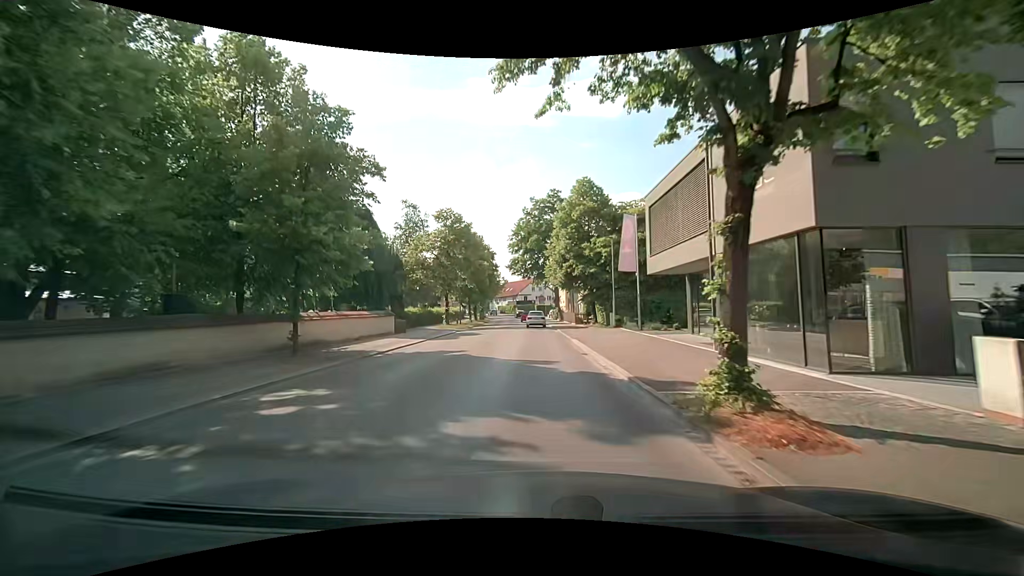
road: tertiary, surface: asphalt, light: Day
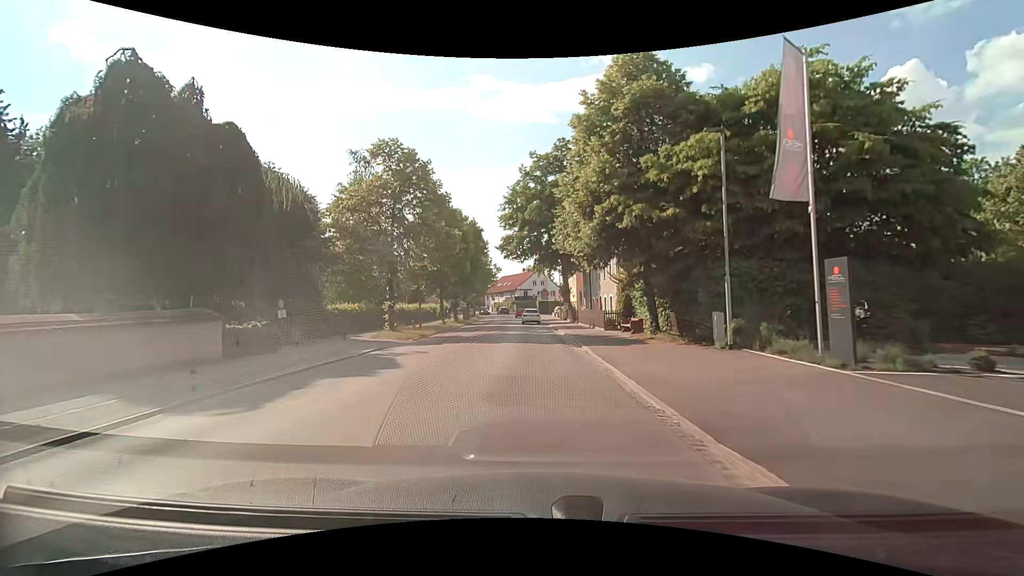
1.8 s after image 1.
(-0.1, +19.6) m; 0°
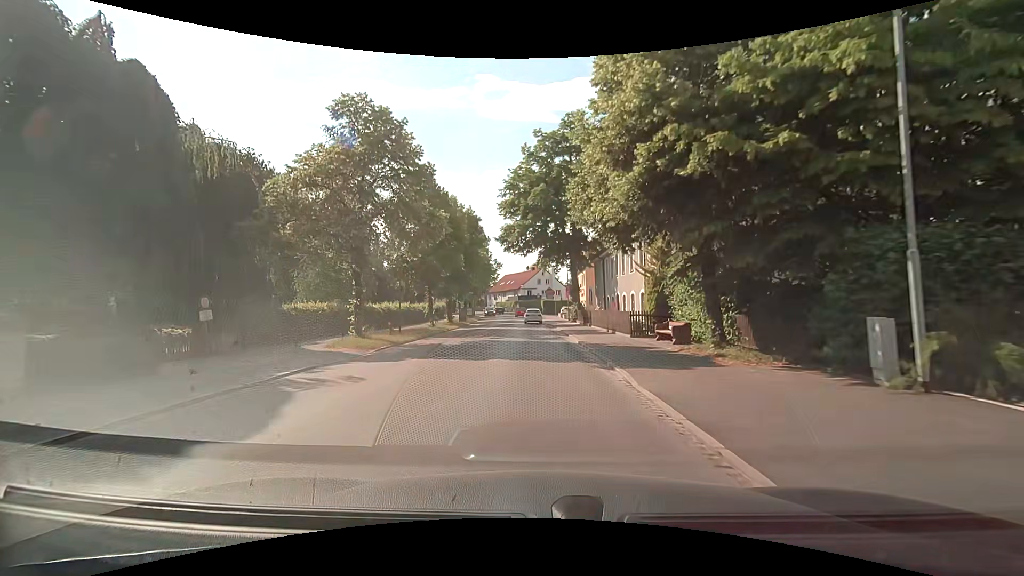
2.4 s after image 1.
(0.0, +6.4) m; 0°
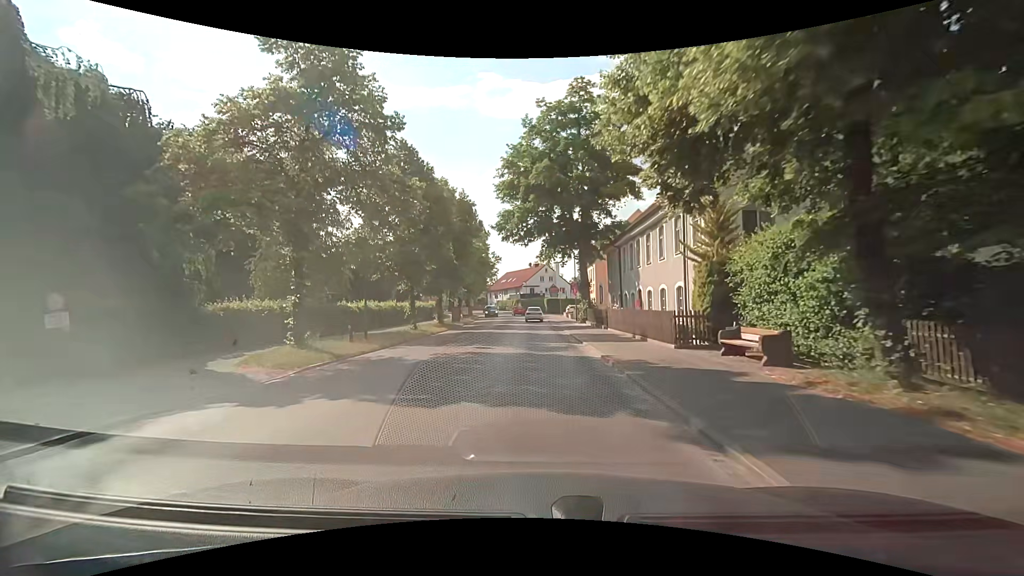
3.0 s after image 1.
(-0.1, +6.4) m; -2°
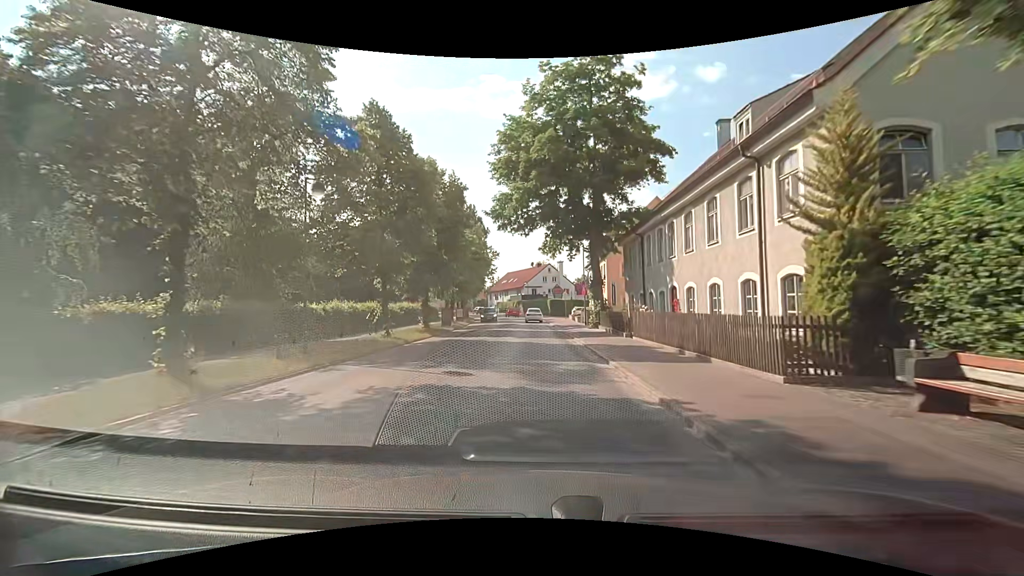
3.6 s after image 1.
(0.0, +6.3) m; 0°
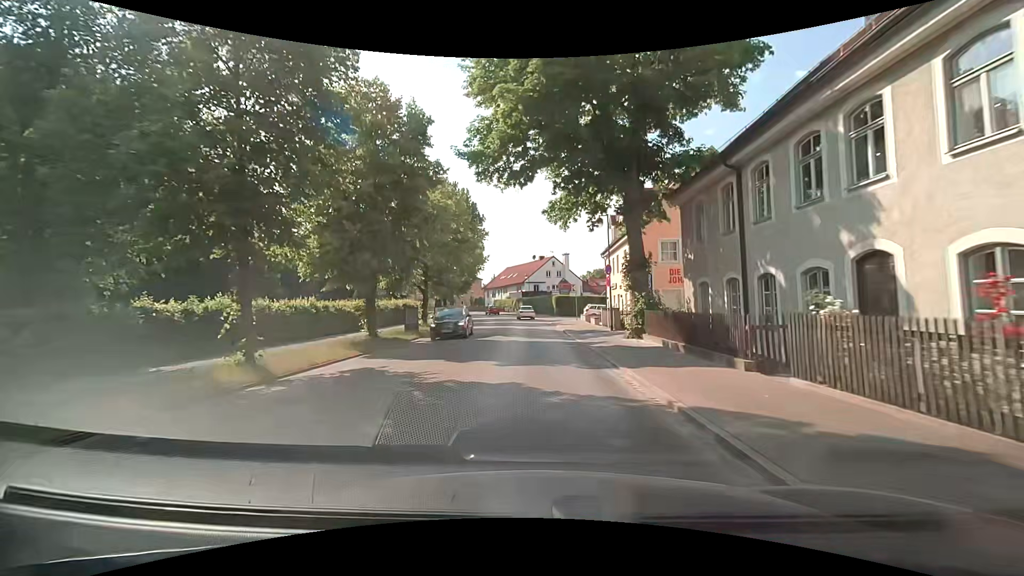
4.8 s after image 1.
(0.0, +12.5) m; 0°
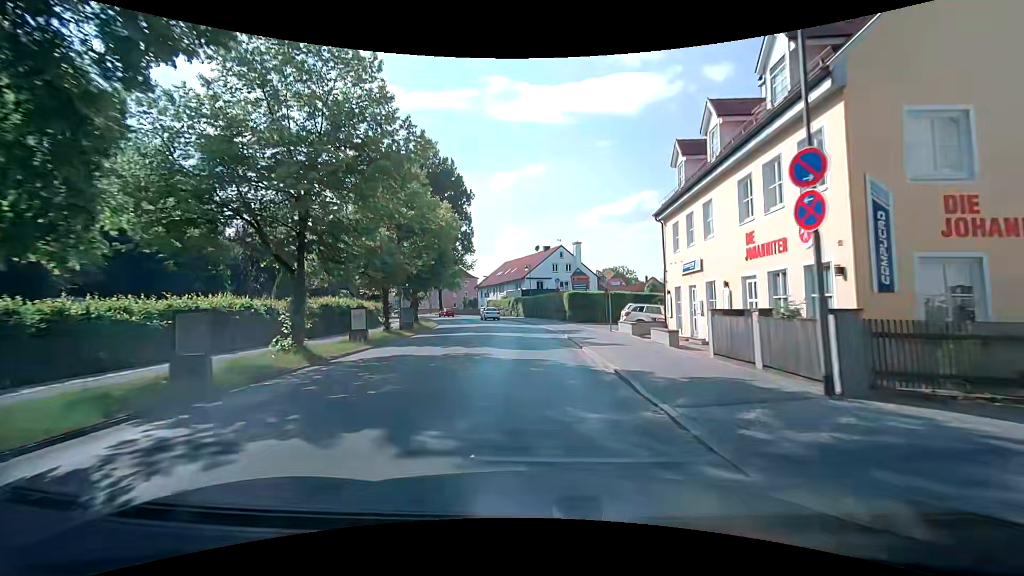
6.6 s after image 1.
(0.0, +19.4) m; -1°
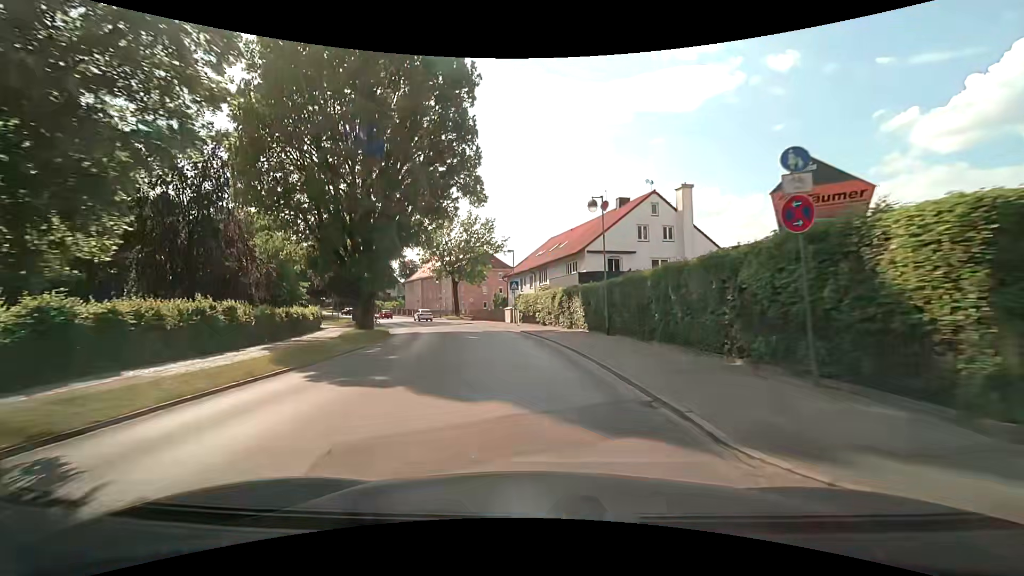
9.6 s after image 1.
(-0.9, +34.6) m; -5°
